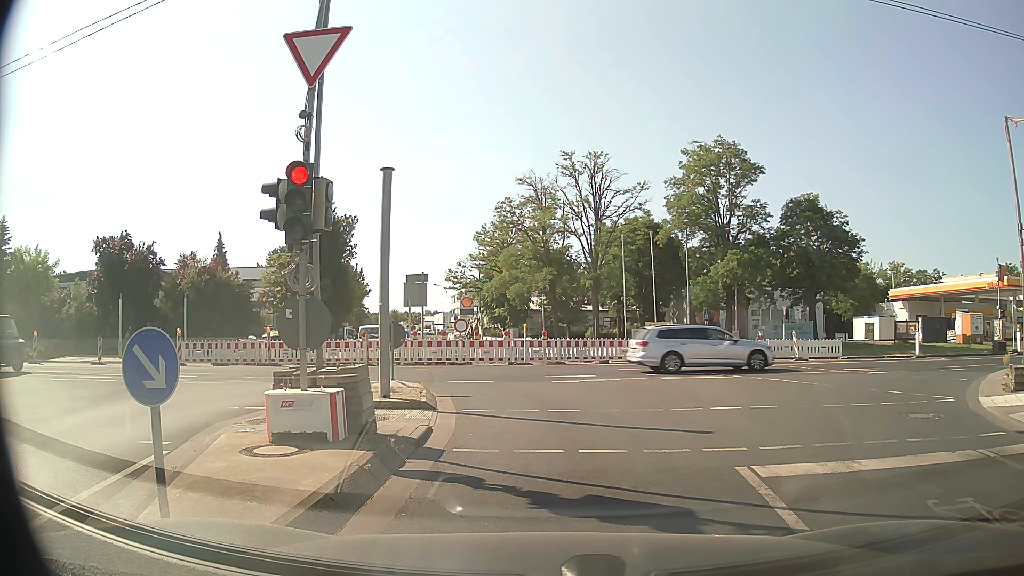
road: tertiary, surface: asphalt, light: Day
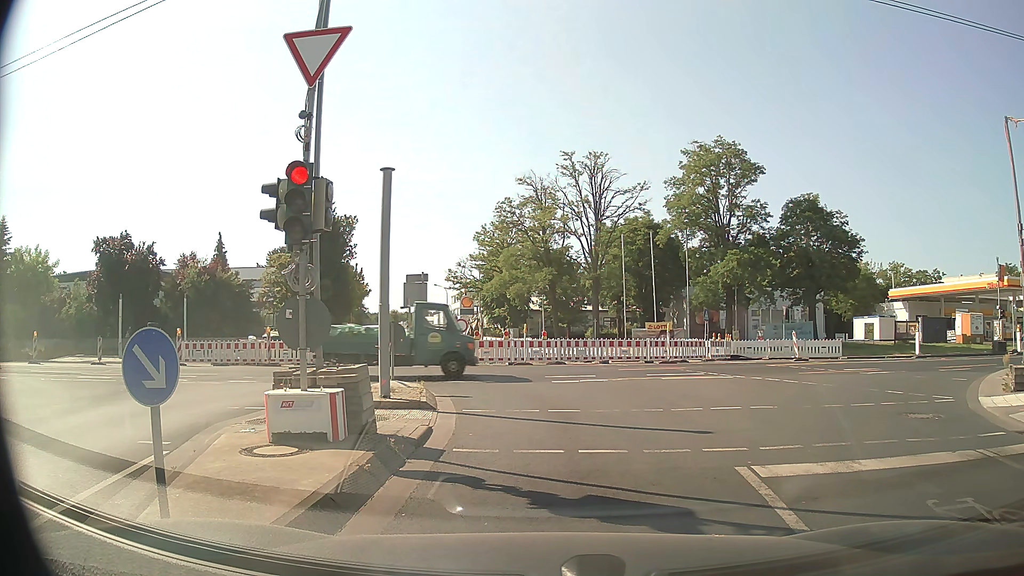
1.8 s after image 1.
(0.0, 0.0) m; 0°
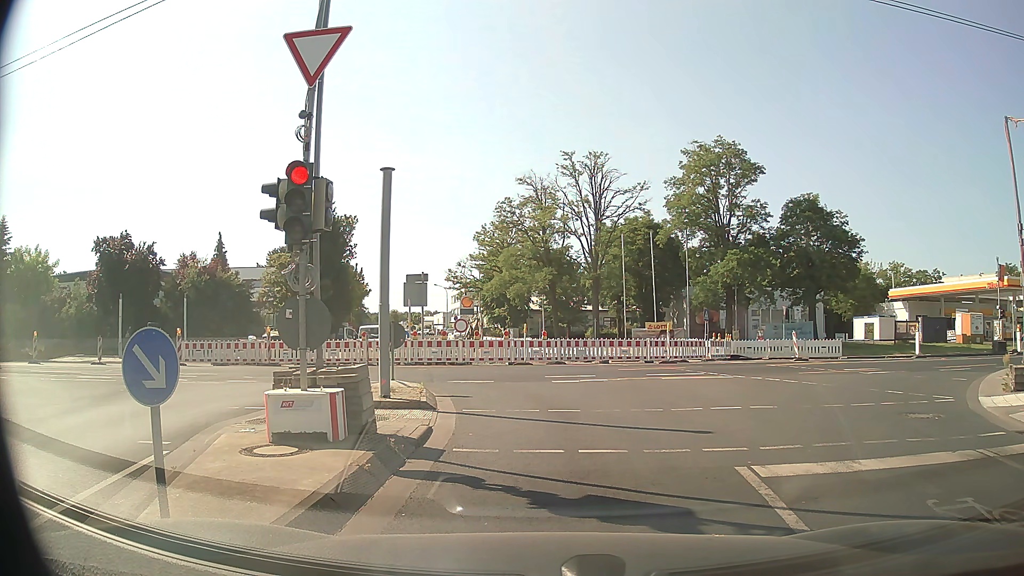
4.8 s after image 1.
(0.0, 0.0) m; 0°
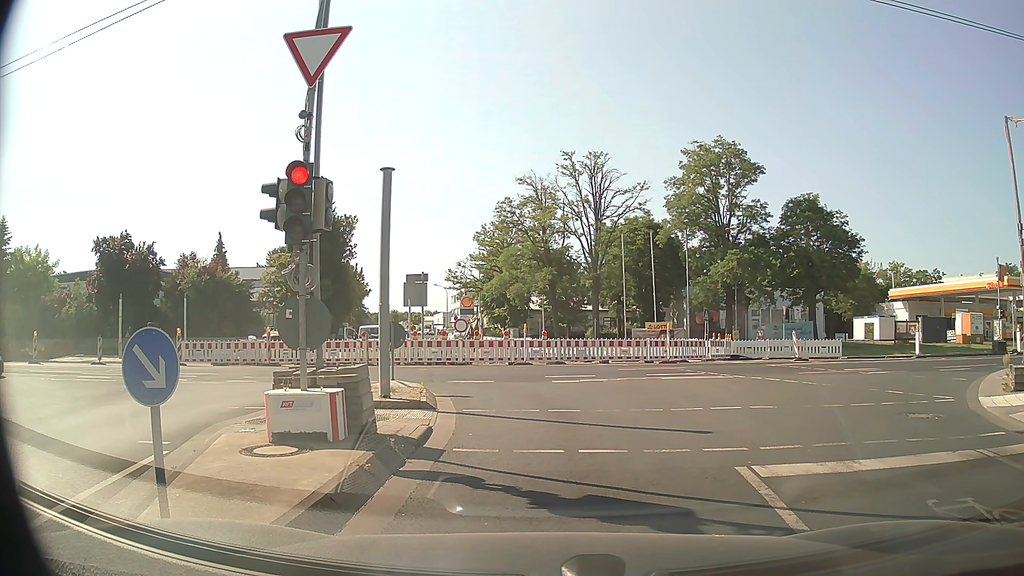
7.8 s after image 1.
(0.0, 0.0) m; 0°
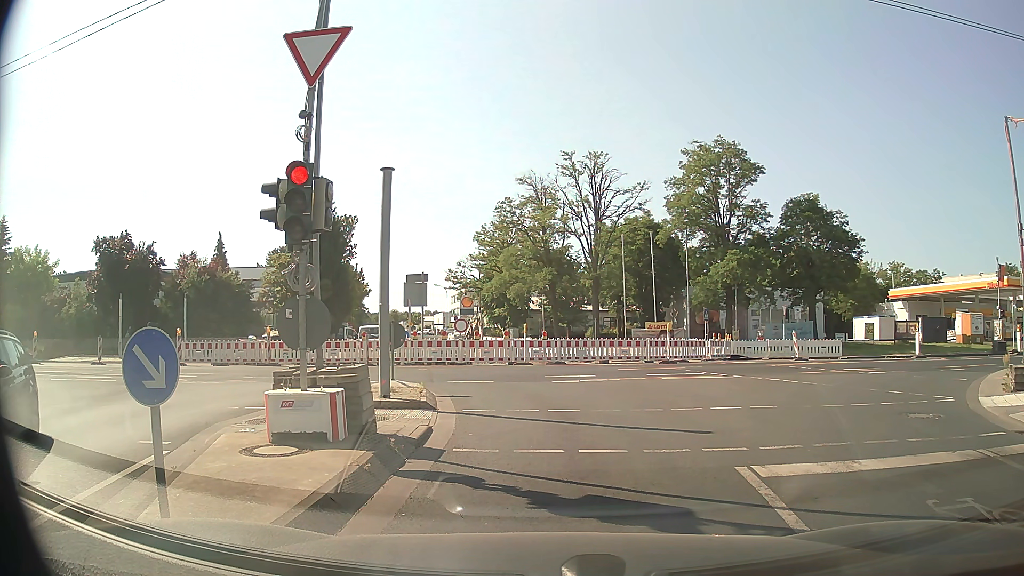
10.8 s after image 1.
(0.0, 0.0) m; 0°
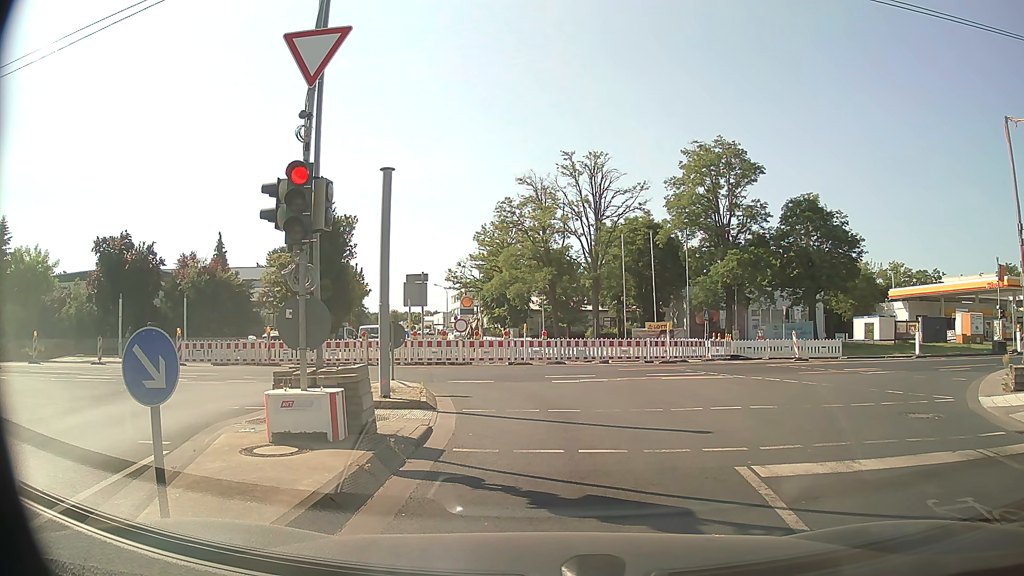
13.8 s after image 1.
(0.0, 0.0) m; 0°
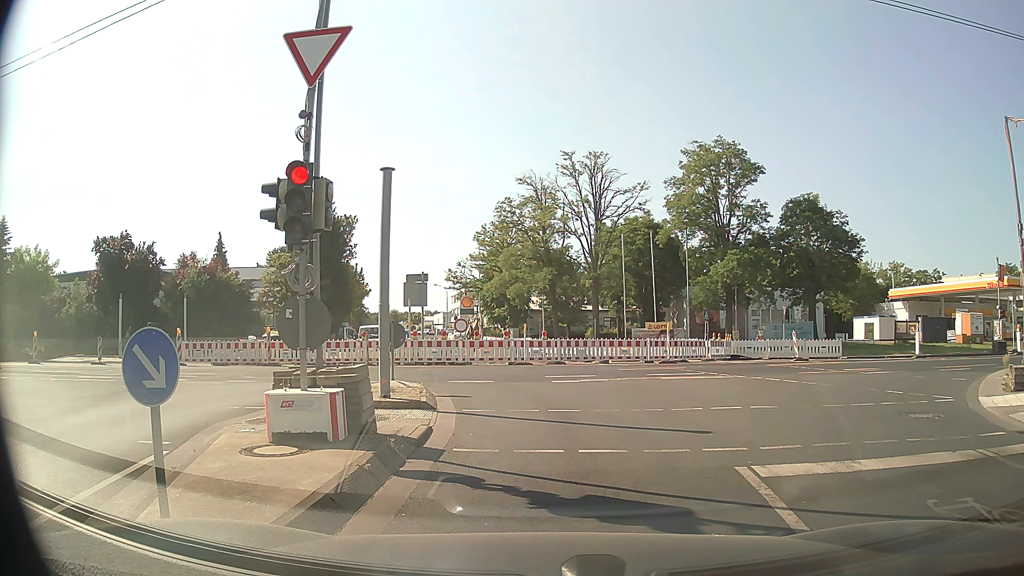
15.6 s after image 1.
(0.0, 0.0) m; 0°
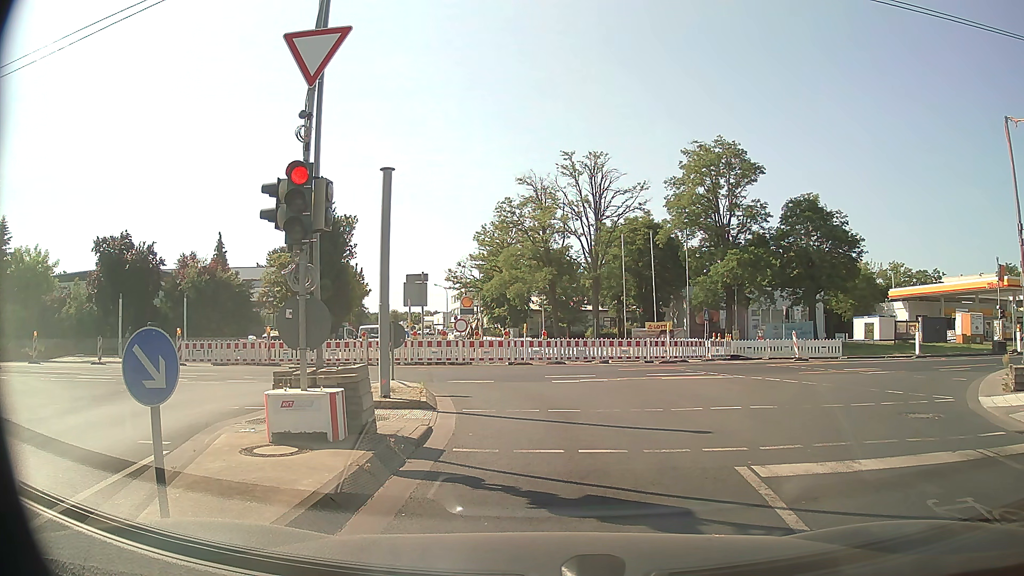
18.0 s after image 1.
(0.0, 0.0) m; 0°
(0, +10) (-2, +20) (-10, +26) (-20, +27) (-30, +27) (-39, +26) (-49, +26) (-59, +26) (-69, +26) (-79, +27) m
